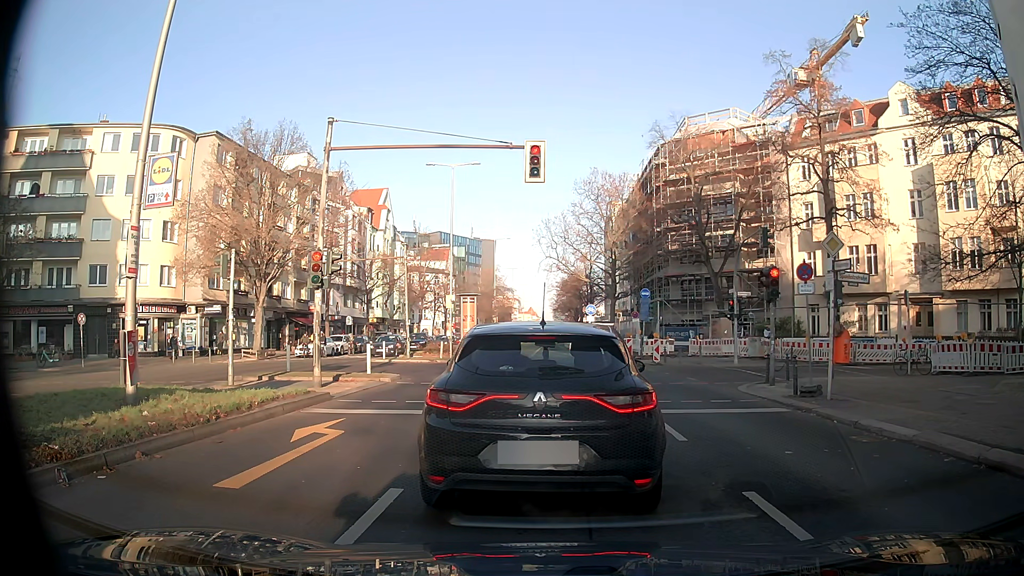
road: tertiary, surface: asphalt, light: Day
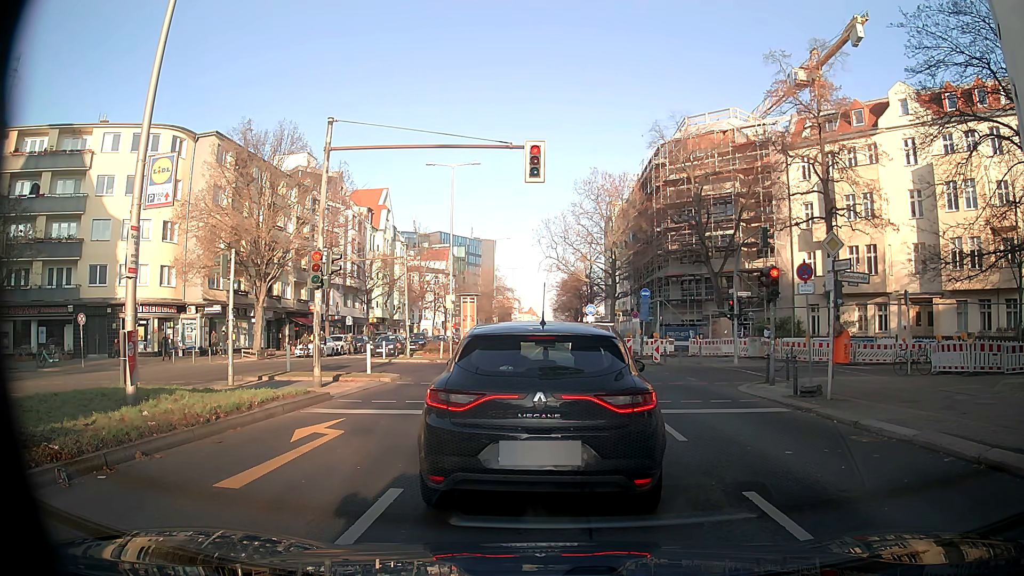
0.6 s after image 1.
(0.0, 0.0) m; 0°
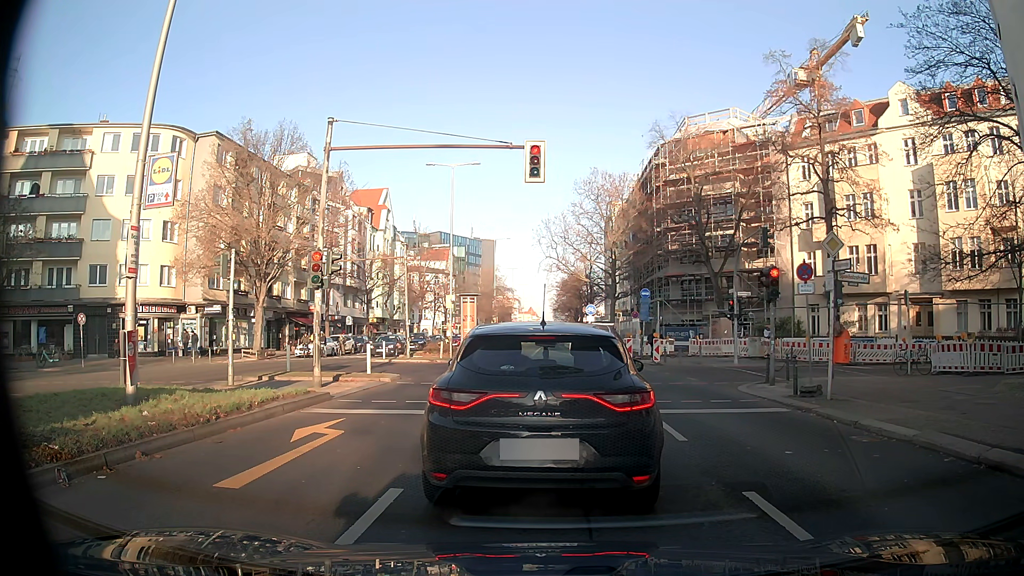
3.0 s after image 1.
(0.0, 0.0) m; 0°
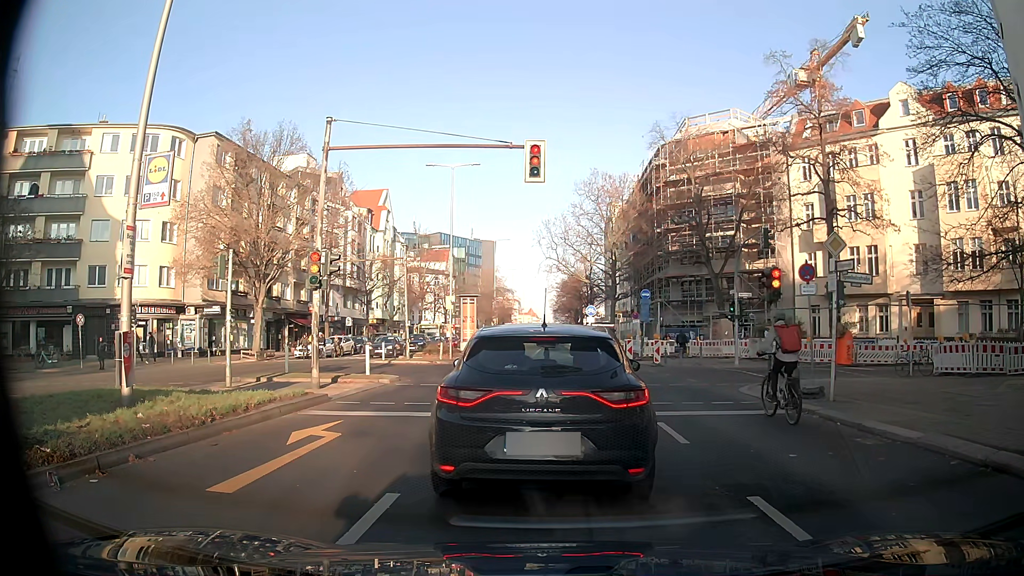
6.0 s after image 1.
(0.0, +0.1) m; 0°
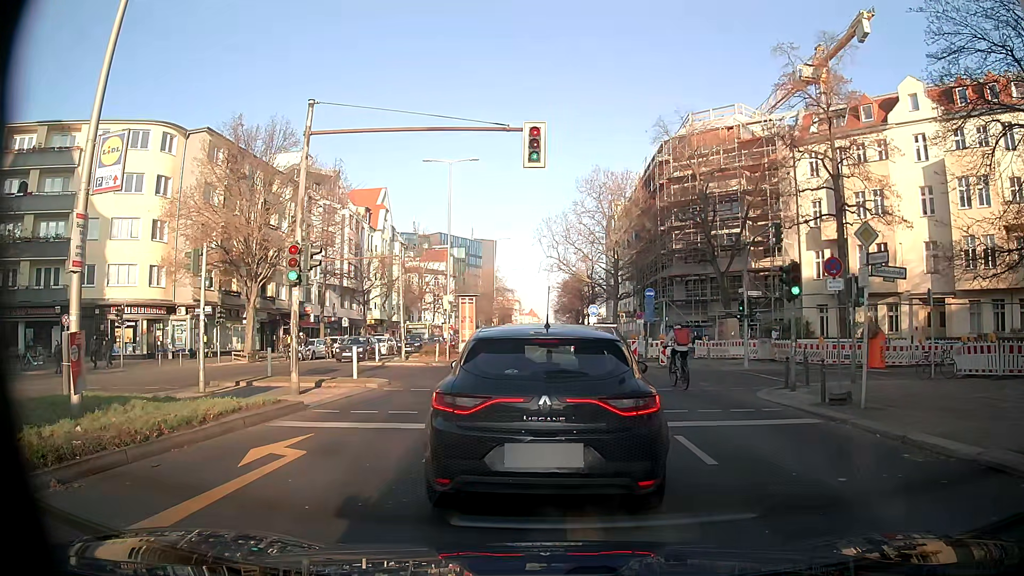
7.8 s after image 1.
(0.0, +1.5) m; 0°
(0, +10) (-1, +20) (-2, +30) (-3, +40) (-4, +50) (-4, +60) (-4, +70) (-4, +80) (-4, +90) (-4, +100) m
